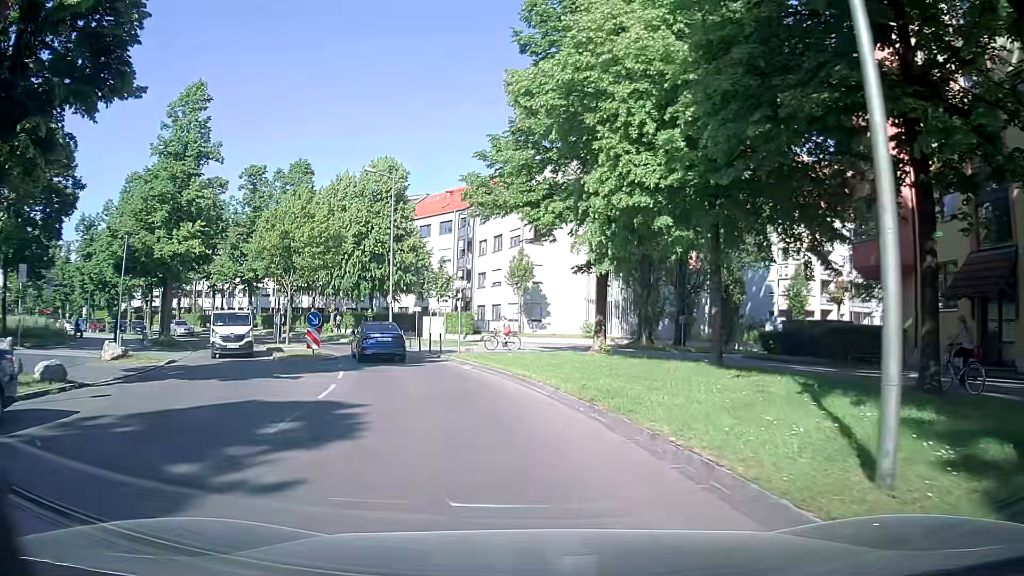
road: residential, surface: asphalt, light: Day
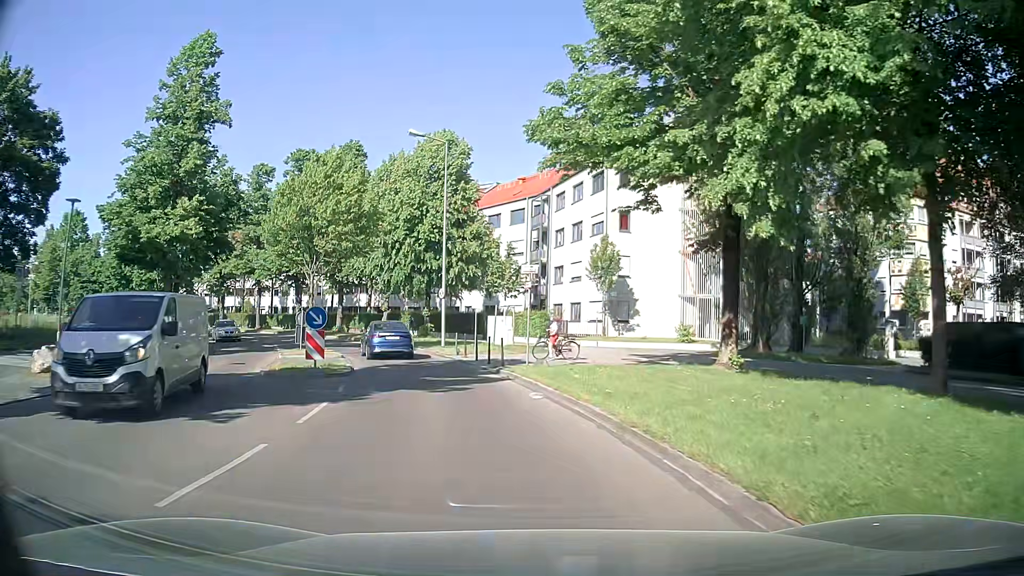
(-0.4, +7.9) m; -5°
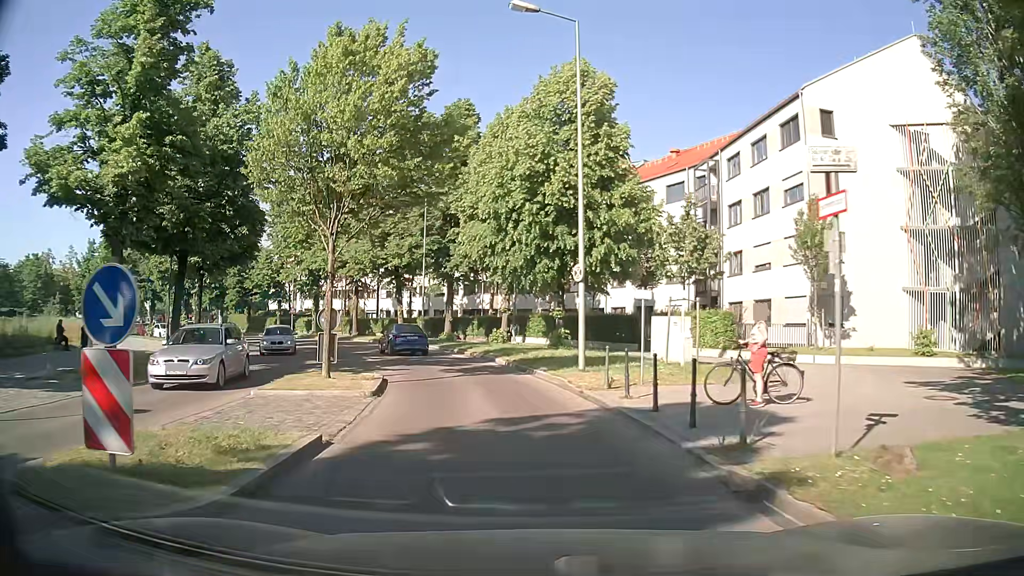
(-1.5, +13.4) m; -14°
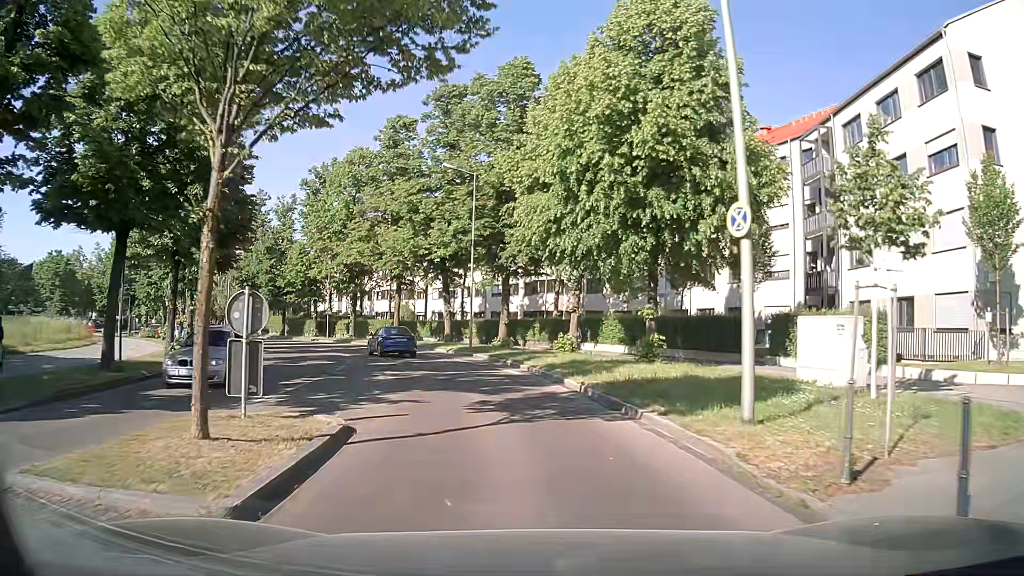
(-0.3, +8.8) m; -4°
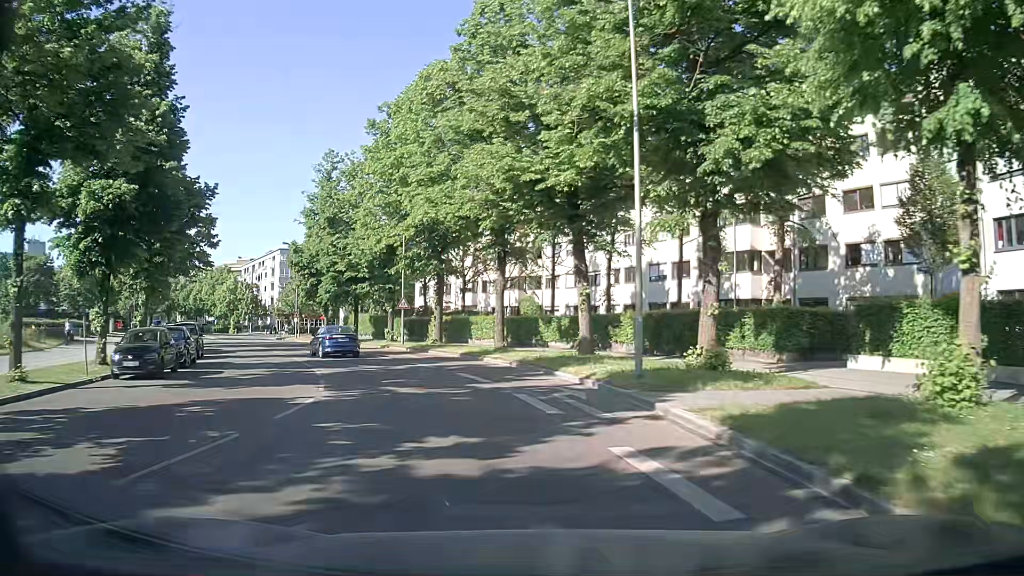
(-2.2, +21.4) m; -13°
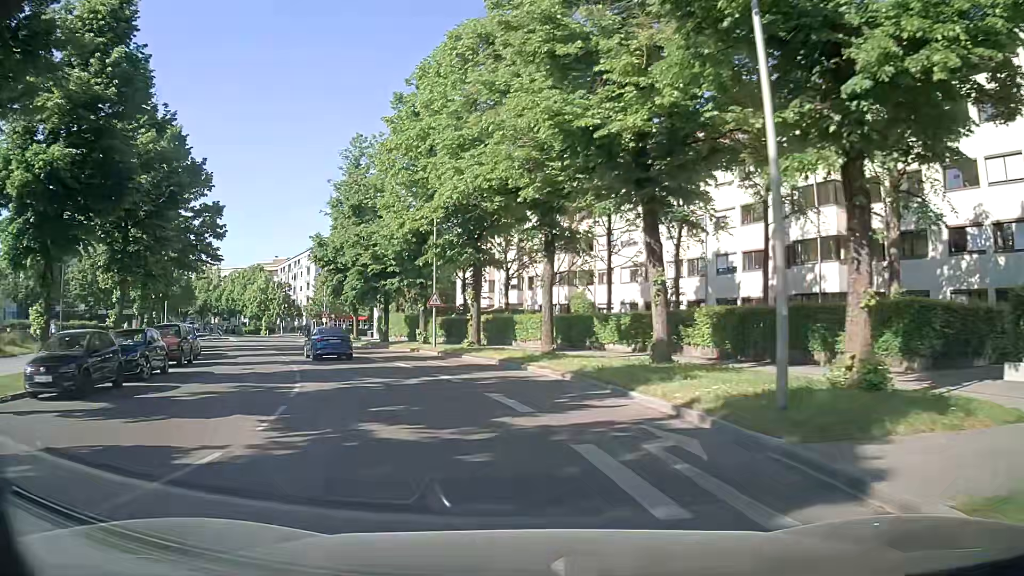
(0.0, +5.9) m; -2°
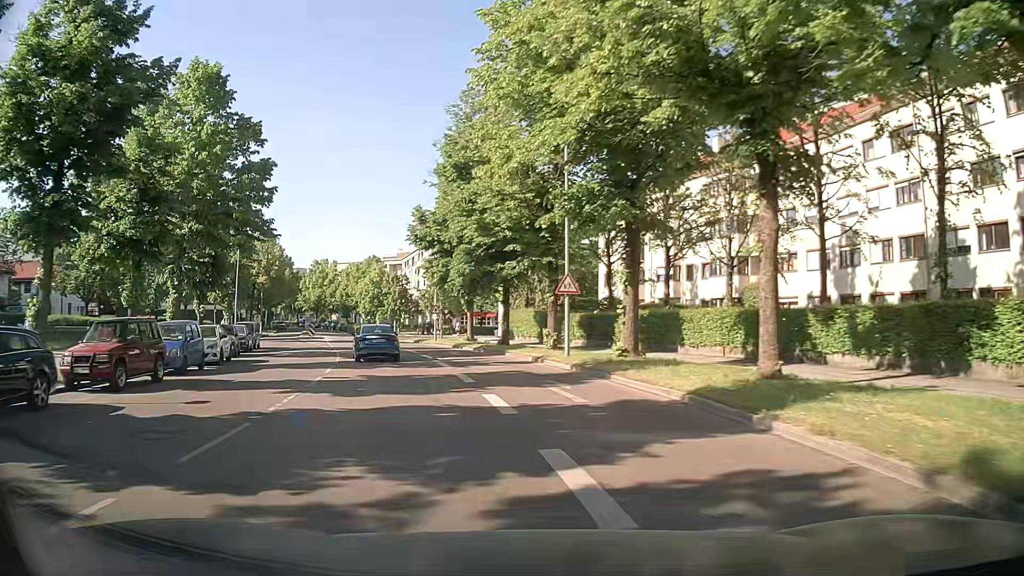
(-1.3, +11.9) m; -12°
(-1, +10) (-3, +20) (-6, +29) (-9, +39) (-12, +48) (-16, +58) (-19, +67) (-22, +77) (-26, +86) (-29, +95) m
